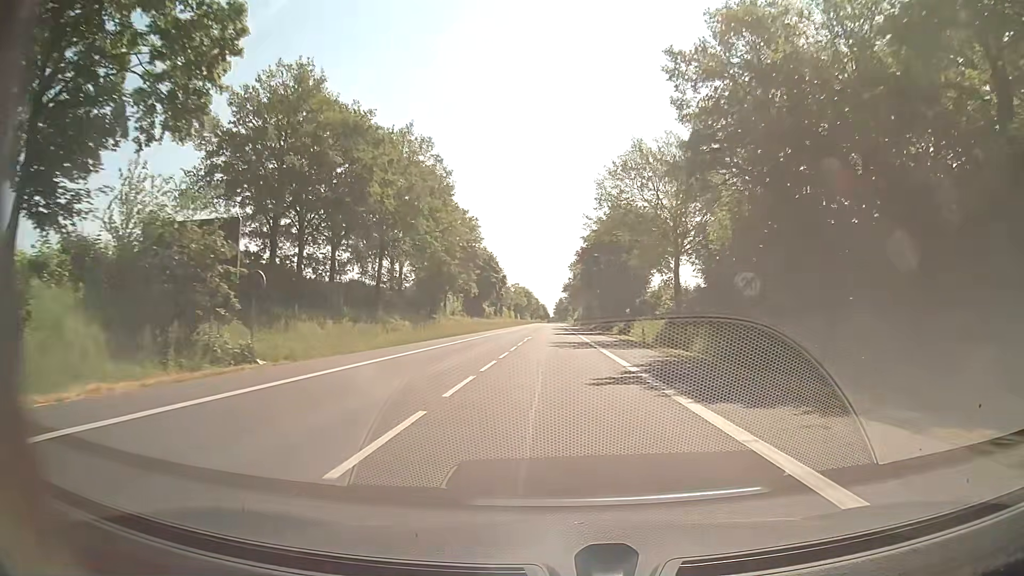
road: secondary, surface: asphalt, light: Day
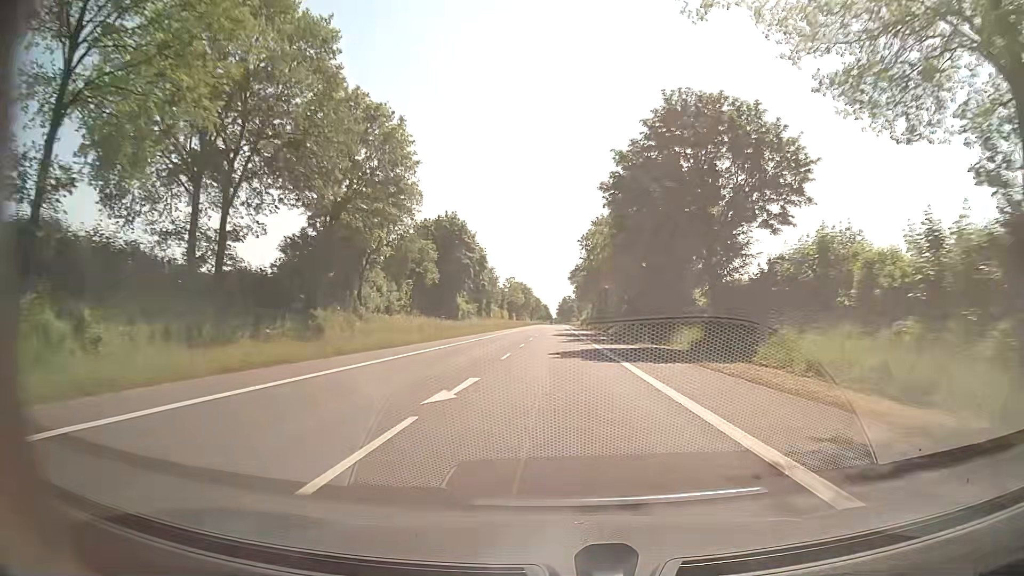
(0.0, +36.6) m; 0°
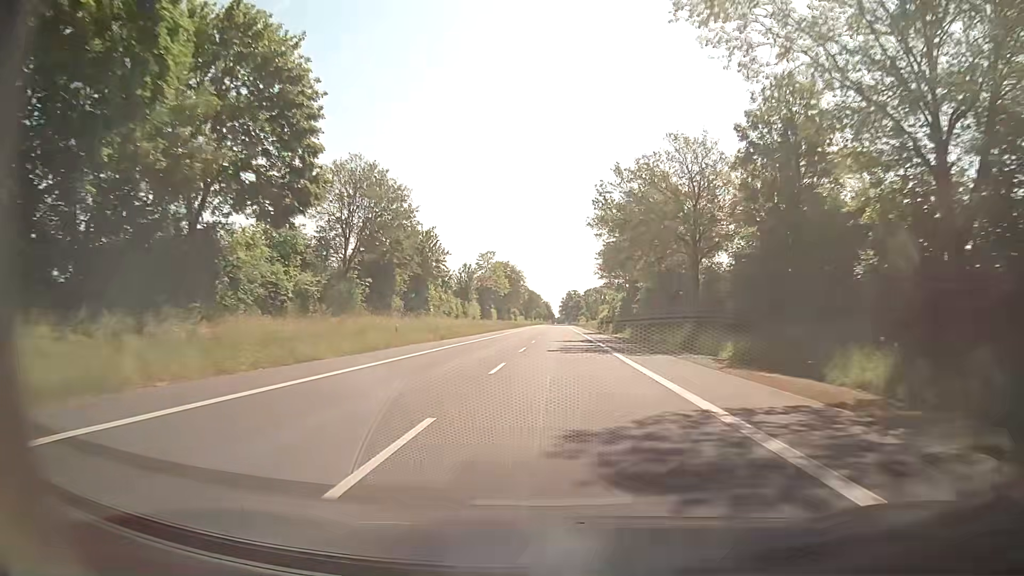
(-0.4, +66.5) m; 0°
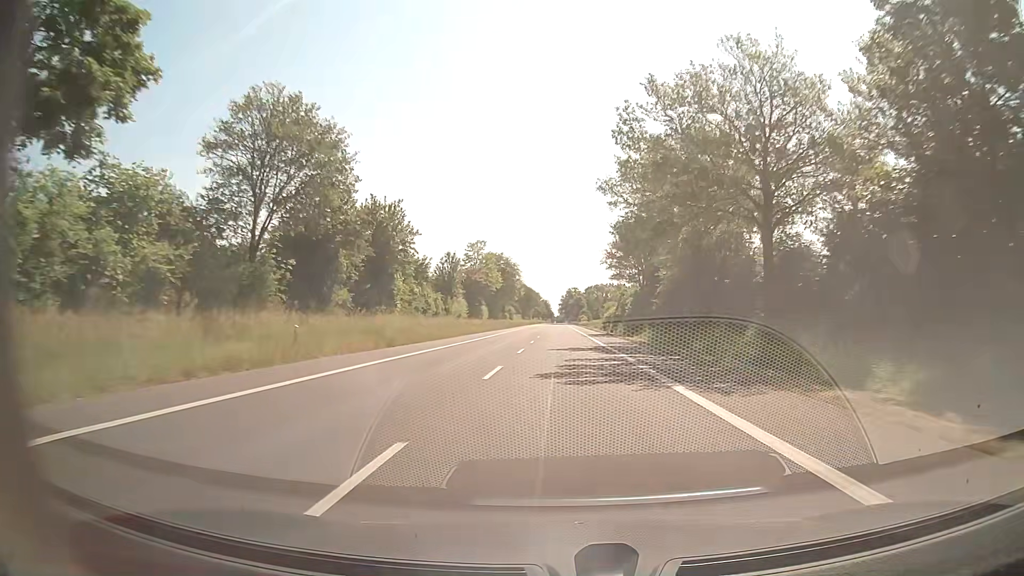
(-0.1, +14.1) m; 0°
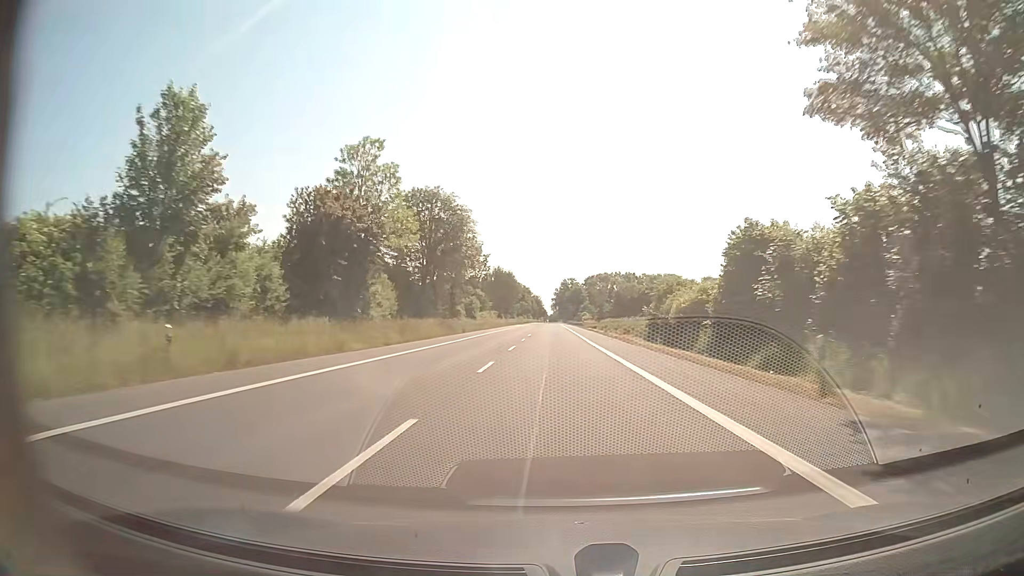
(+0.3, +58.7) m; +1°
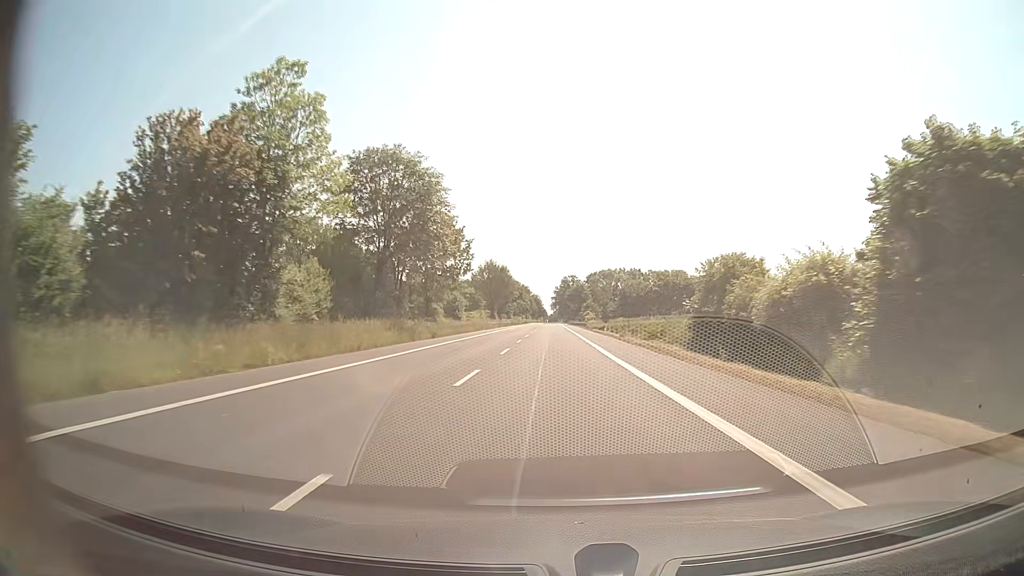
(0.0, +15.2) m; 0°
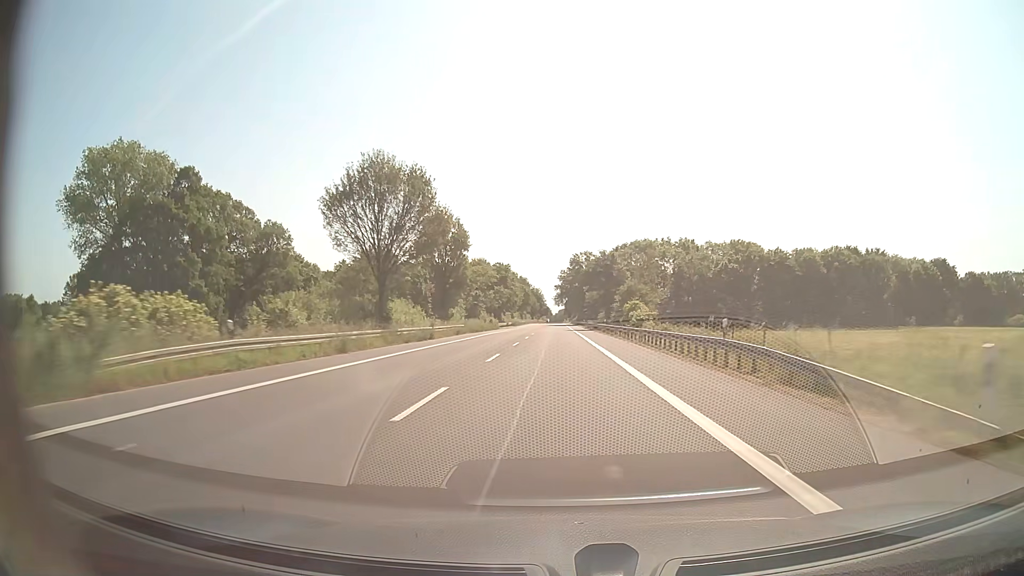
(-0.2, +77.1) m; 0°
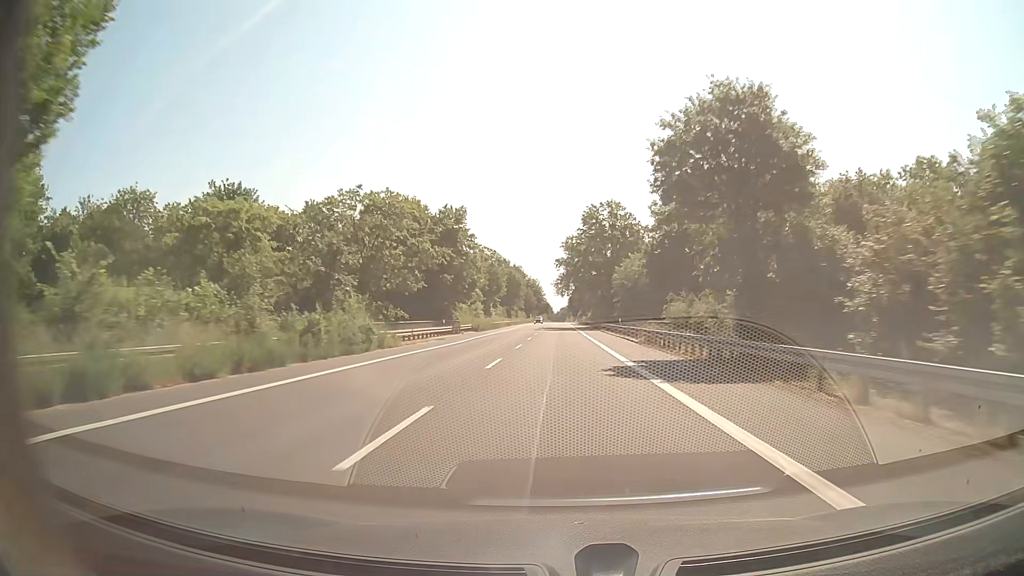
(-0.2, +62.6) m; 0°
(0, +10) (0, +20) (0, +30) (0, +40) (0, +50) (0, +60) (0, +70) (0, +80) (0, +90) (0, +100) m
